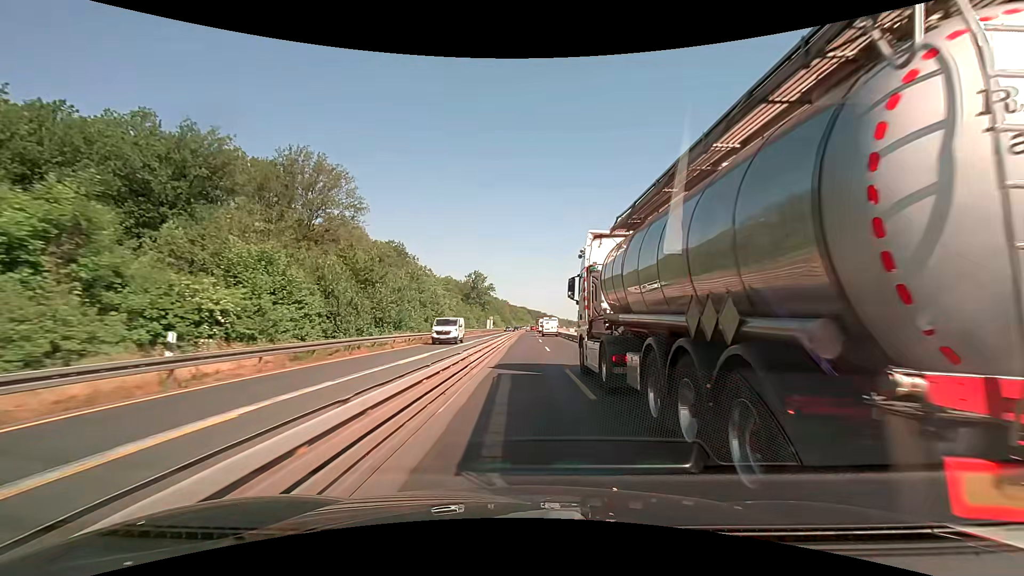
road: motorway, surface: asphalt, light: Day
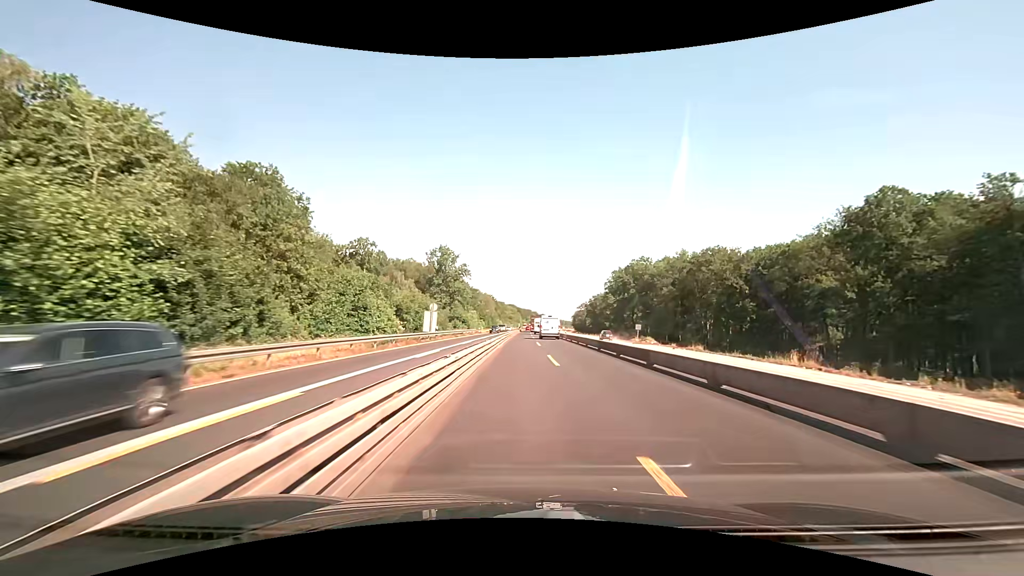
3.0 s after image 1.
(+0.4, +63.4) m; +1°
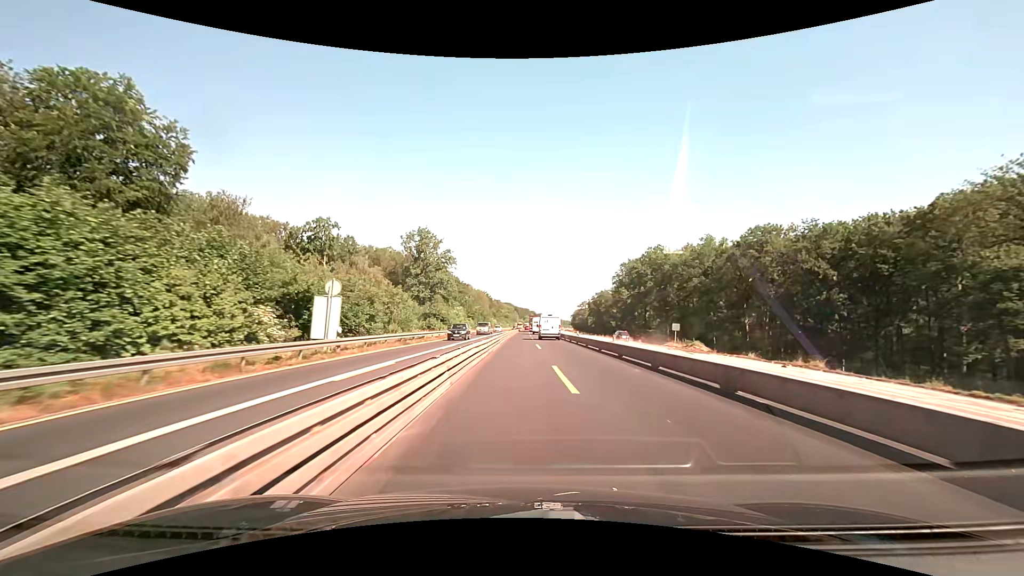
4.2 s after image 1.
(+0.1, +25.4) m; 0°
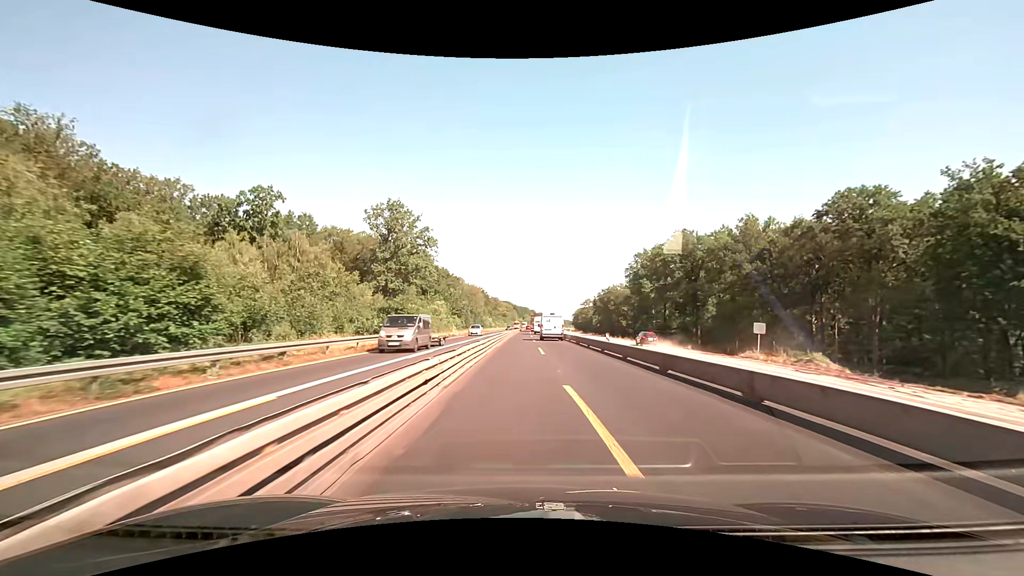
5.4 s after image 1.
(0.0, +25.4) m; 0°
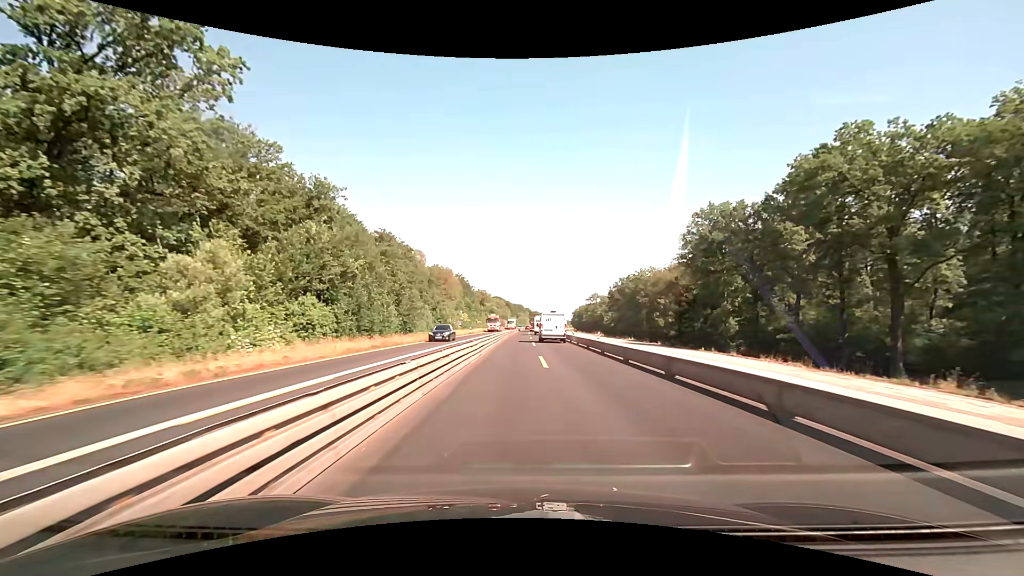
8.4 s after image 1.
(+0.3, +63.4) m; +1°
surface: concrete
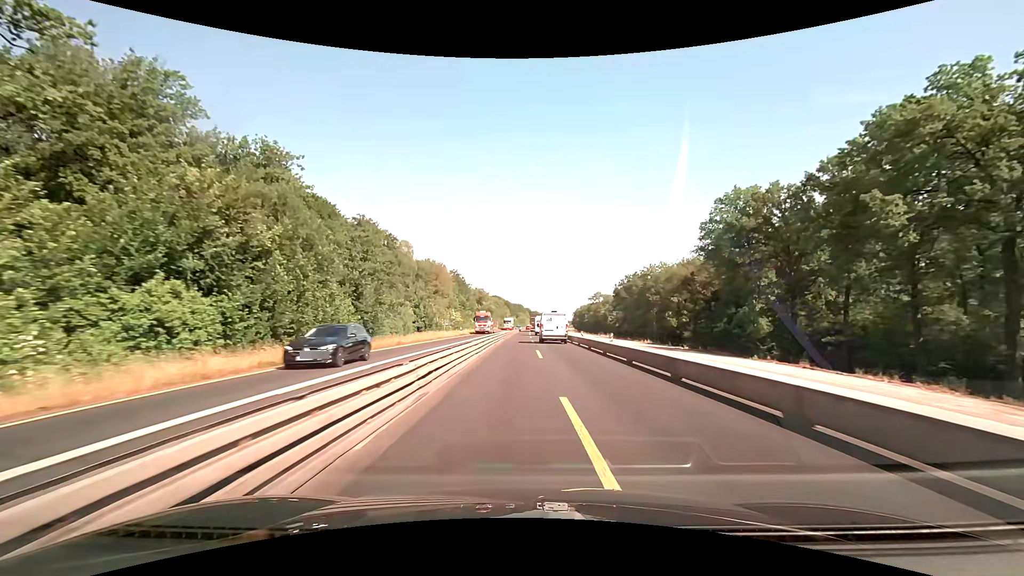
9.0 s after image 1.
(0.0, +12.7) m; 0°
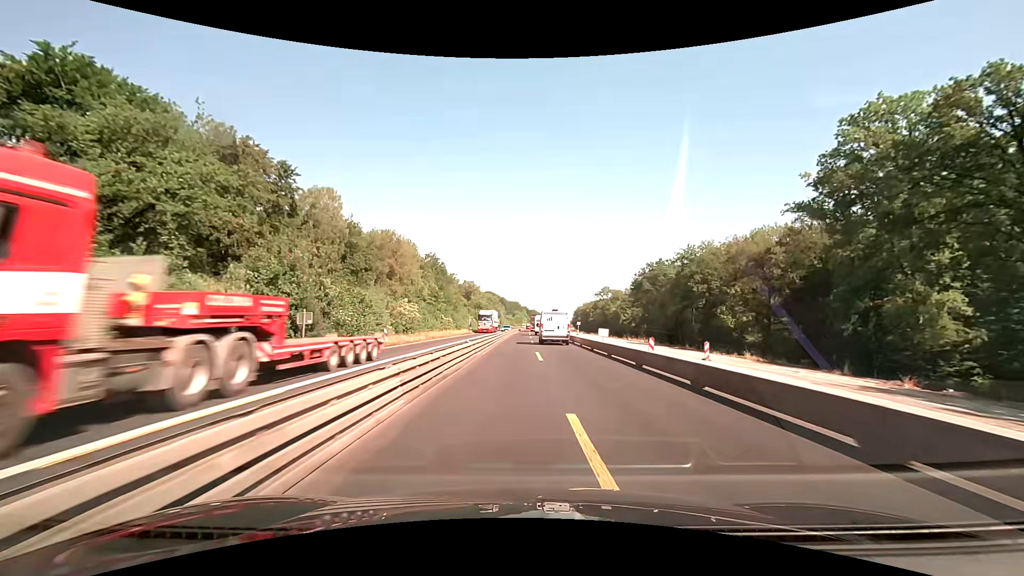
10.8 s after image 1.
(+0.1, +38.0) m; 0°
